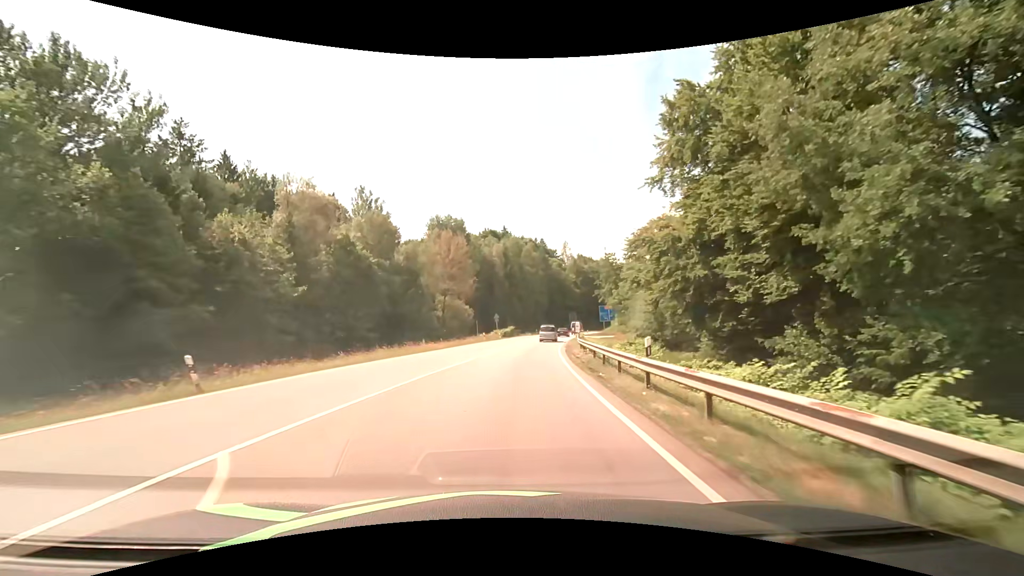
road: secondary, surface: asphalt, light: Day
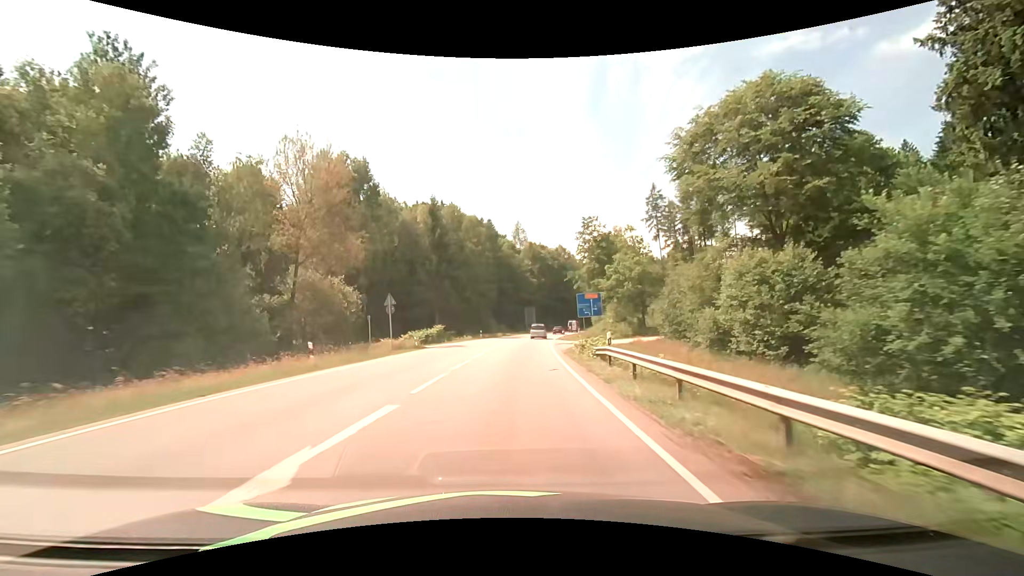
(+2.3, +38.8) m; +6°
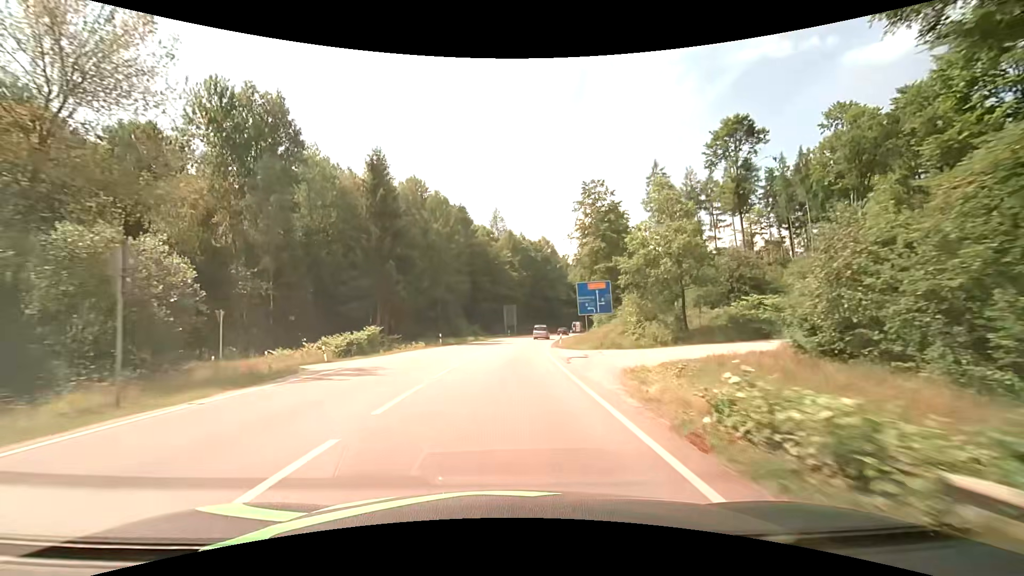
(+0.5, +20.2) m; +3°
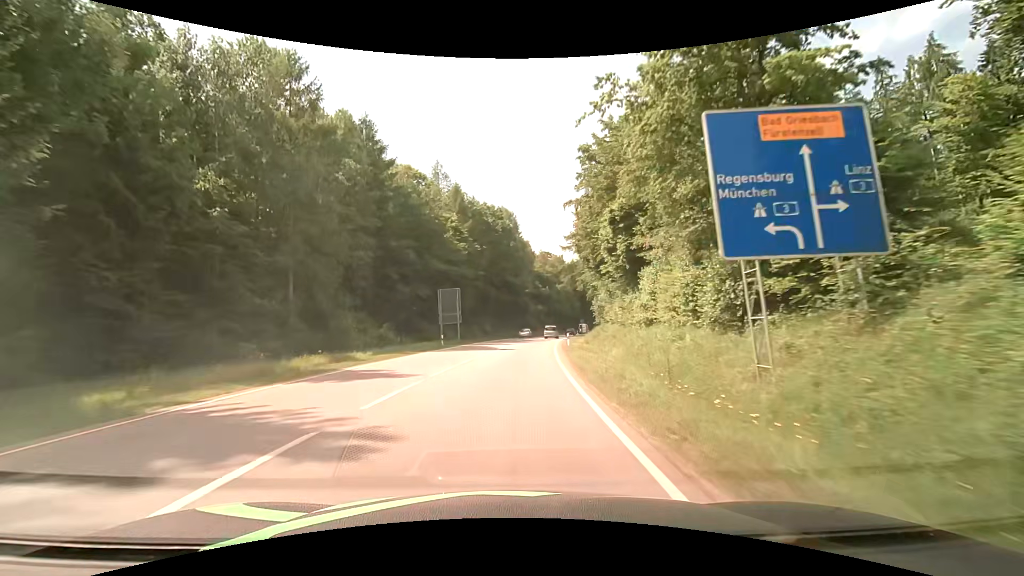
(+1.7, +41.4) m; +5°
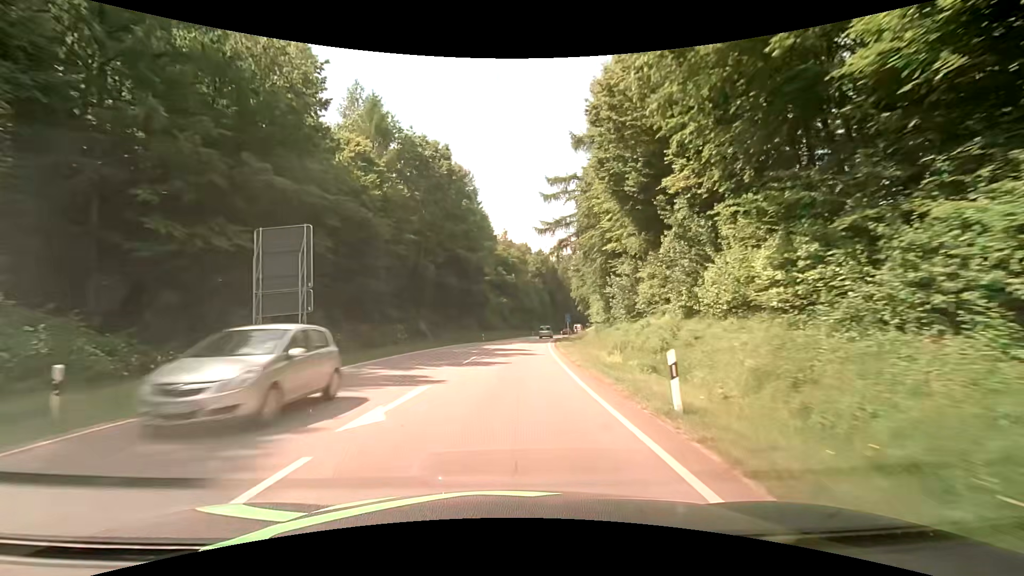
(+1.1, +31.5) m; +4°
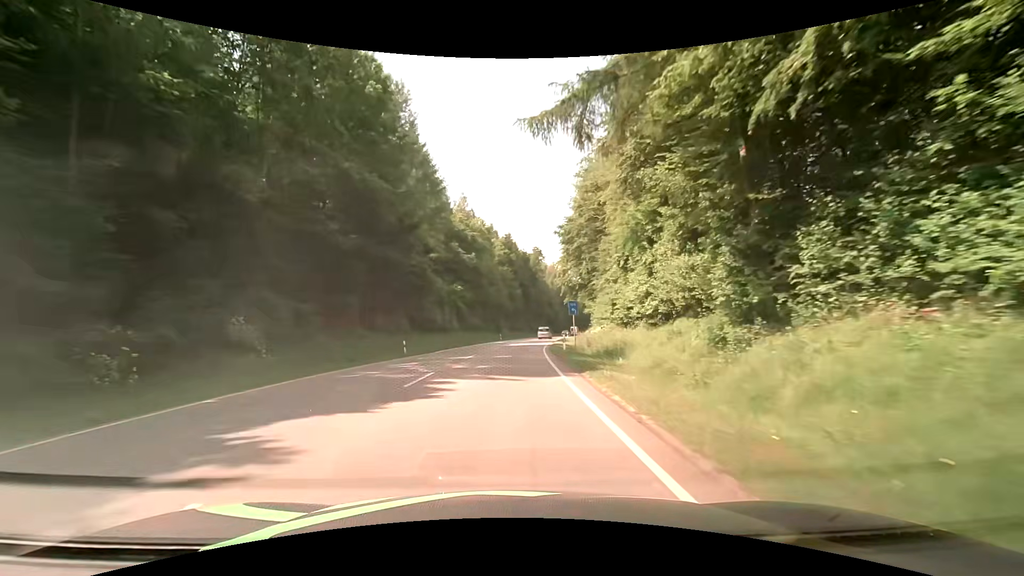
(+1.1, +31.9) m; +3°
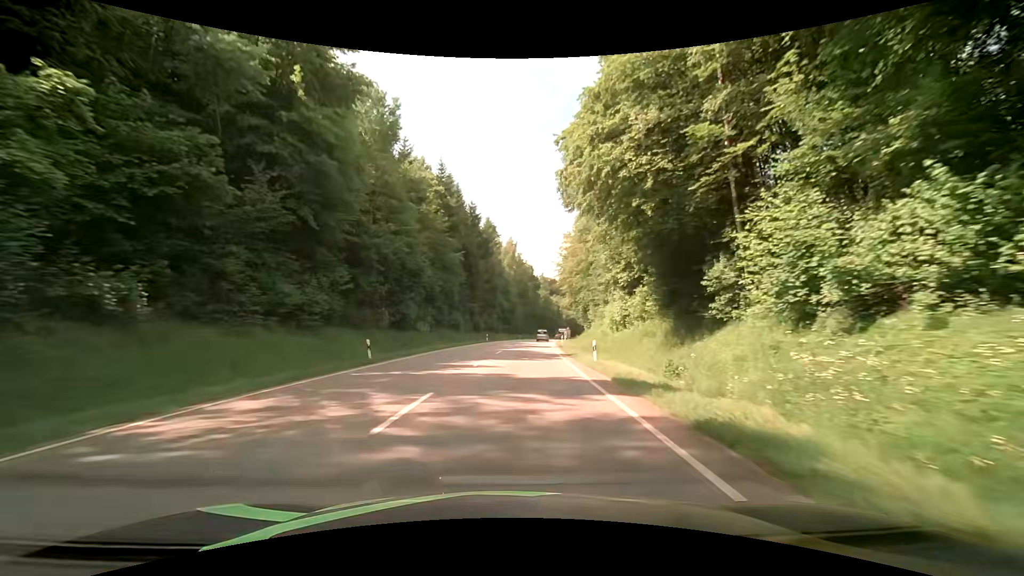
(+2.8, +53.6) m; +7°
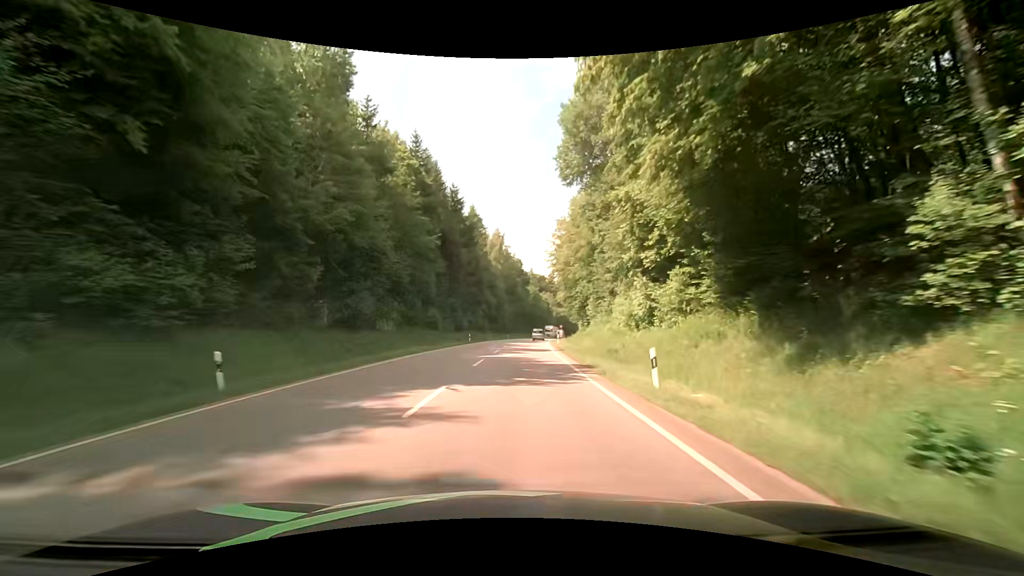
(0.0, +10.8) m; +1°
(0, +10) (+1, +20) (+1, +30) (+2, +40) (+2, +50) (+3, +60) (+4, +70) (+5, +80) (+6, +90) (+8, +100) m
